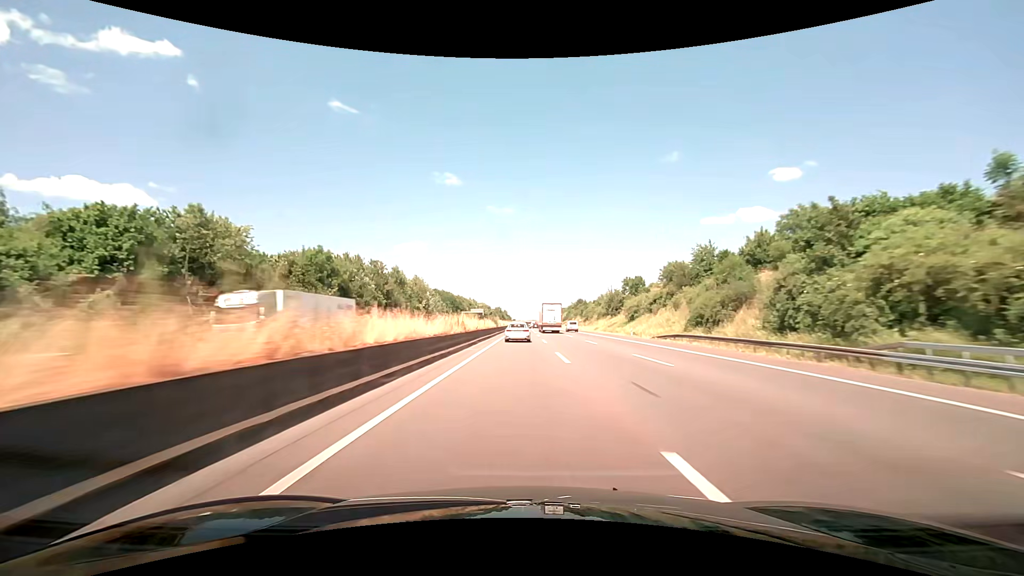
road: motorway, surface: asphalt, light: Day
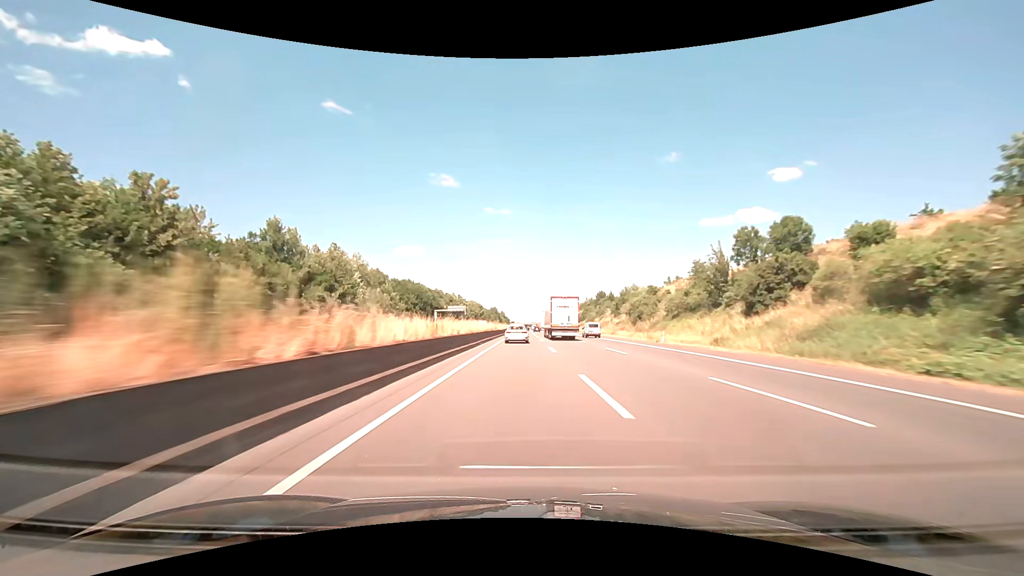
(-0.1, +63.7) m; 0°
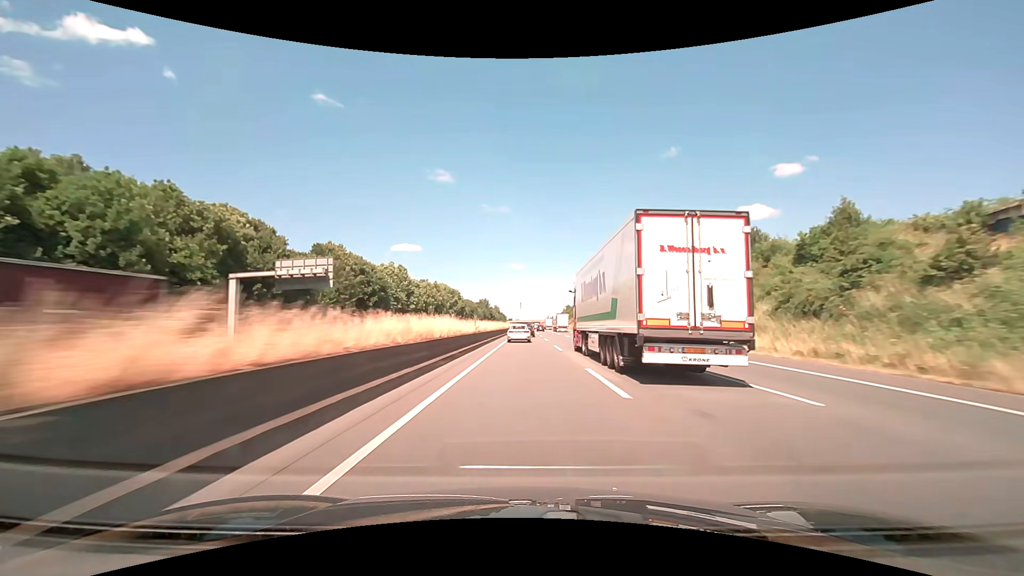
(0.0, +106.0) m; 0°
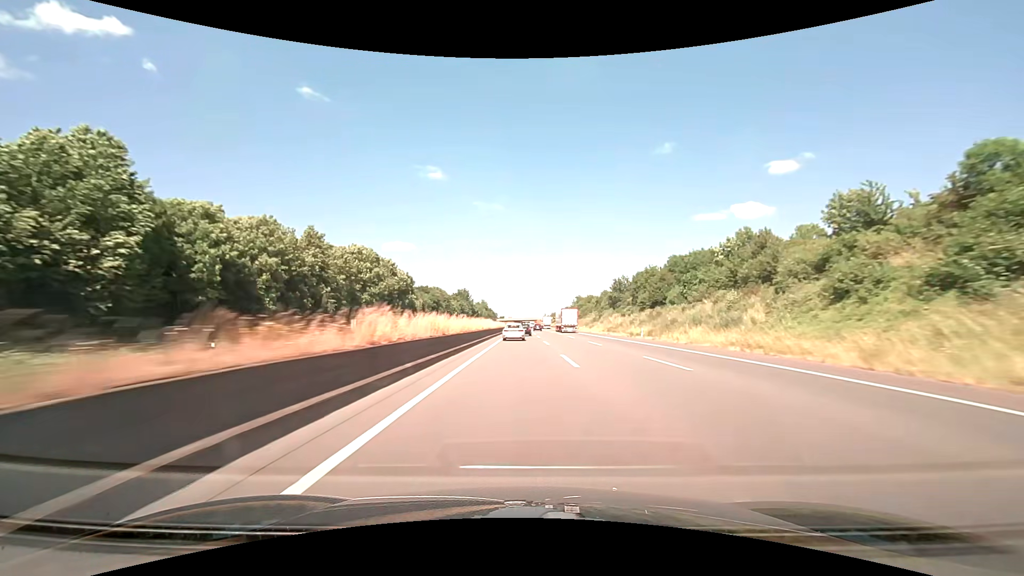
(+0.4, +83.3) m; +1°
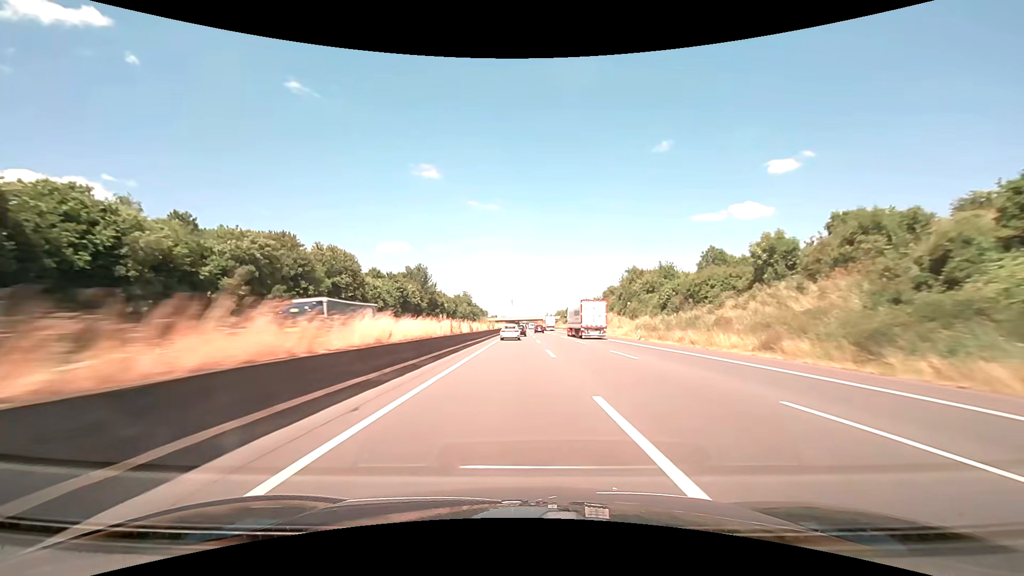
(+0.1, +102.4) m; 0°
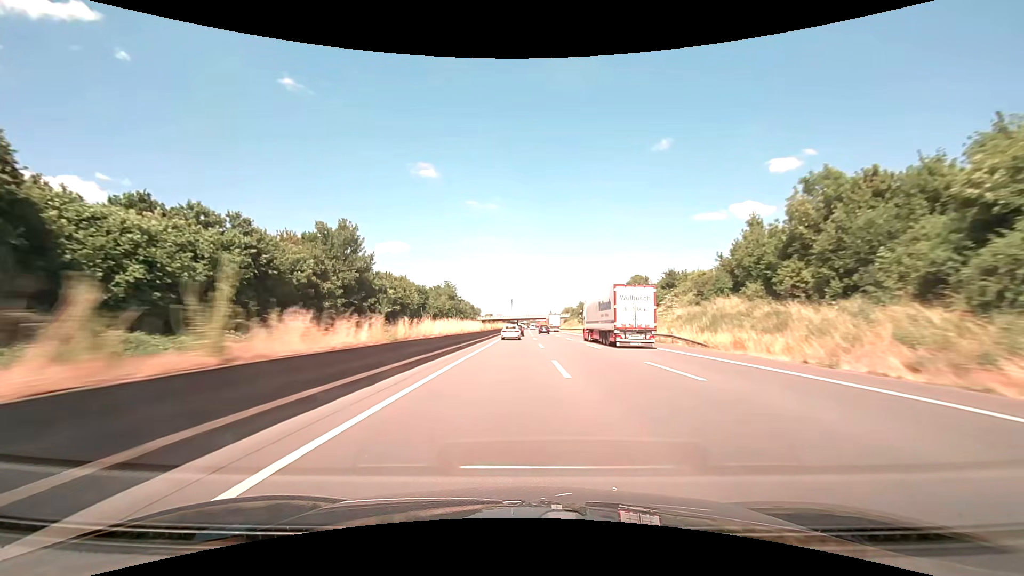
(+0.1, +62.3) m; 0°
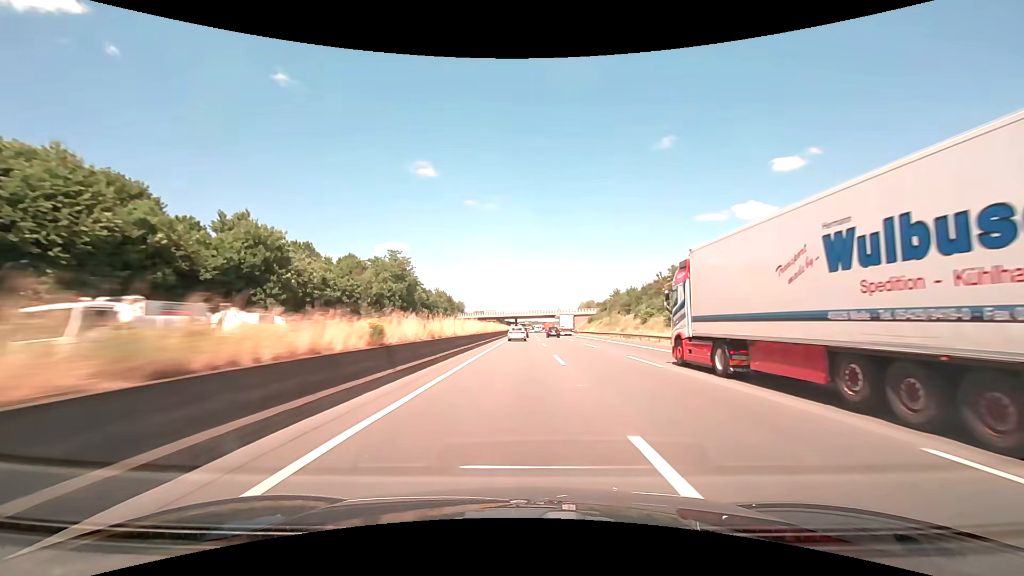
(-0.1, +84.9) m; 0°
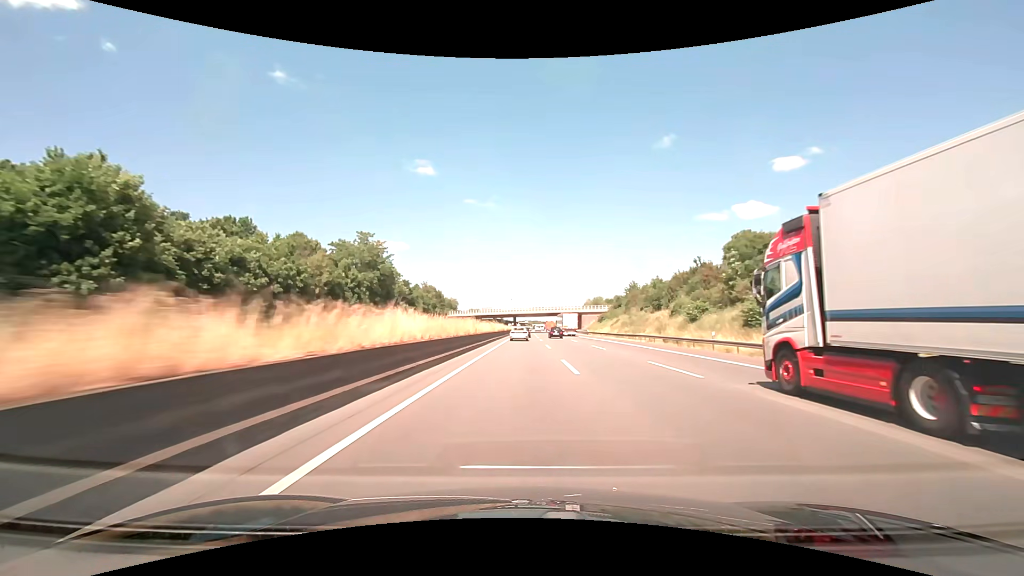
(0.0, +21.5) m; 0°
(0, +10) (0, +20) (0, +30) (0, +40) (0, +50) (0, +60) (0, +70) (0, +80) (+1, +90) (+1, +100) m
